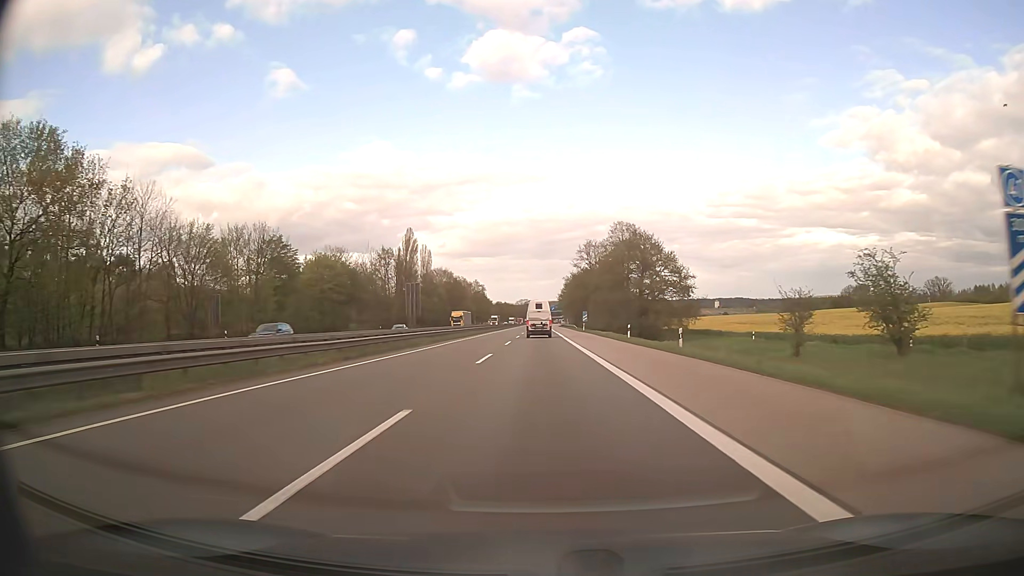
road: motorway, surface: asphalt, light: Day
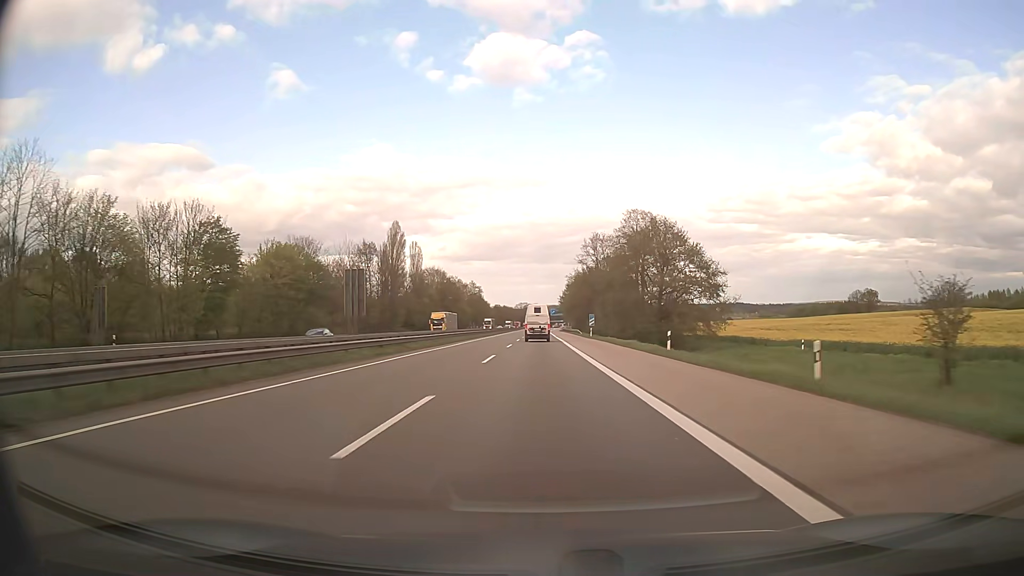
(0.0, +15.0) m; 0°
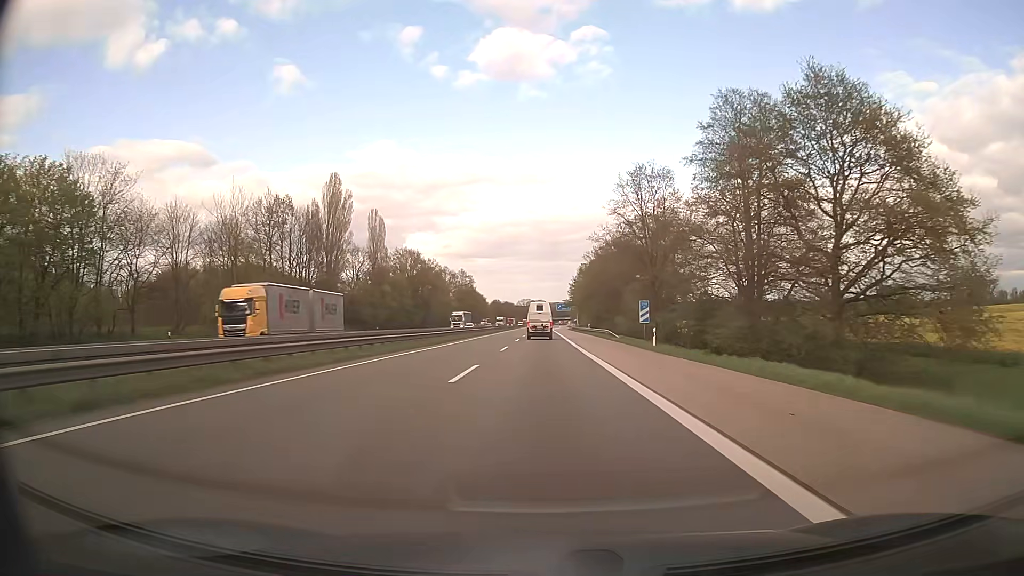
(-0.1, +44.8) m; 0°
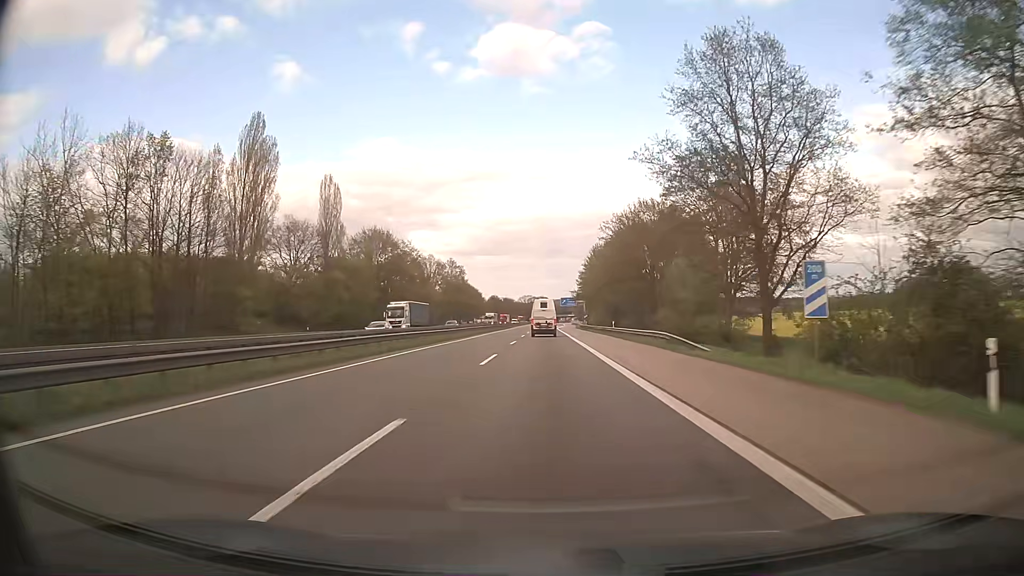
(0.0, +29.8) m; 0°
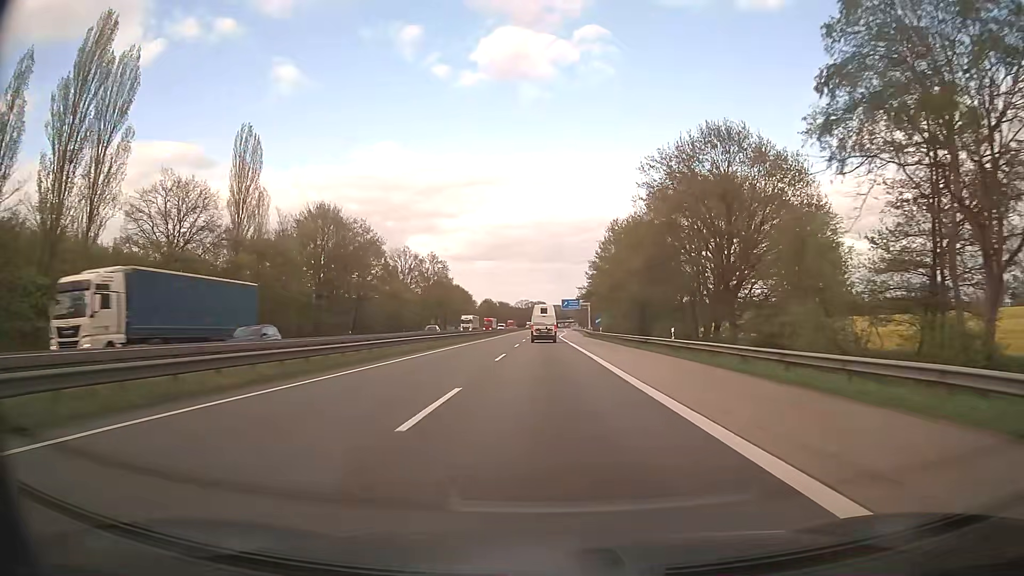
(0.0, +29.8) m; 0°
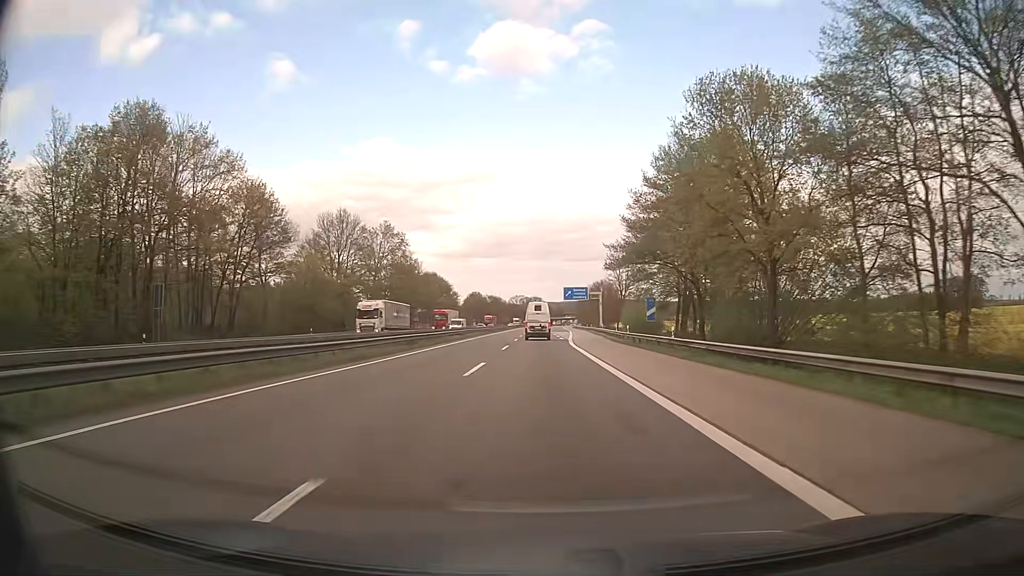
(+0.4, +44.5) m; +1°
(0, +10) (0, +20) (0, +30) (0, +40) (0, +50) (0, +60) (0, +70) (+1, +80) (+1, +90) (+1, +100) m
